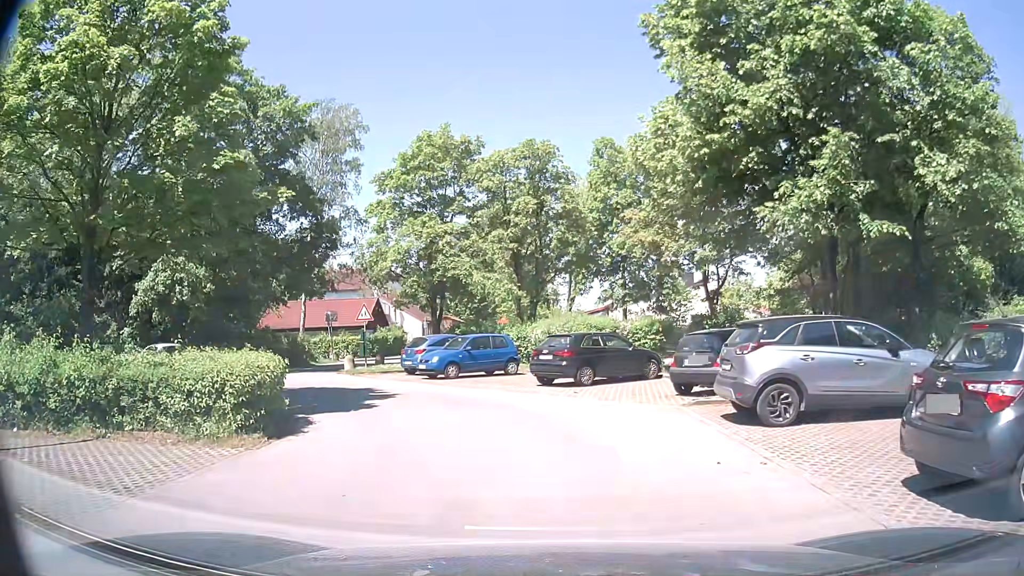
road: residential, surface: asphalt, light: Day
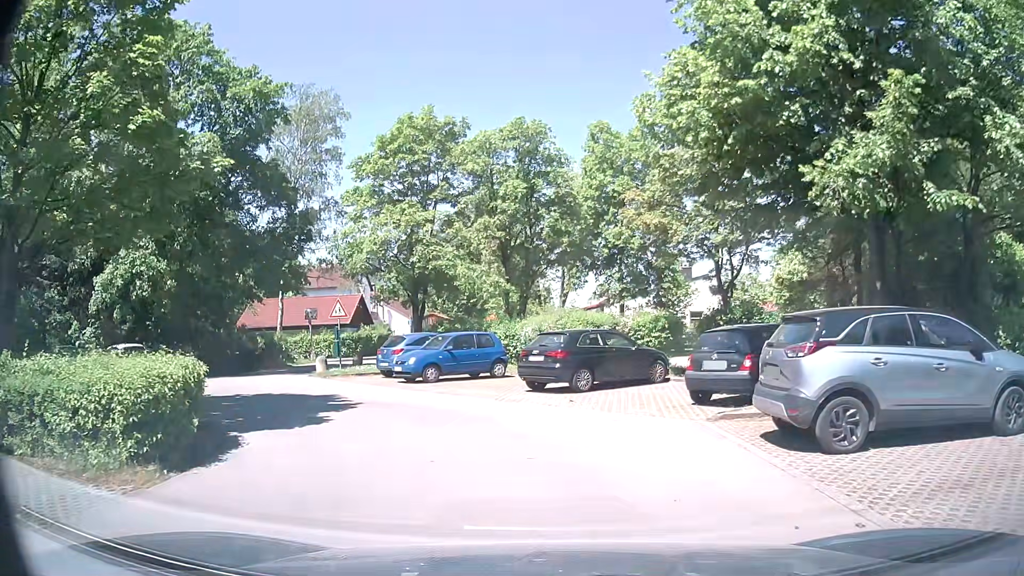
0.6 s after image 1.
(0.0, +2.5) m; +1°
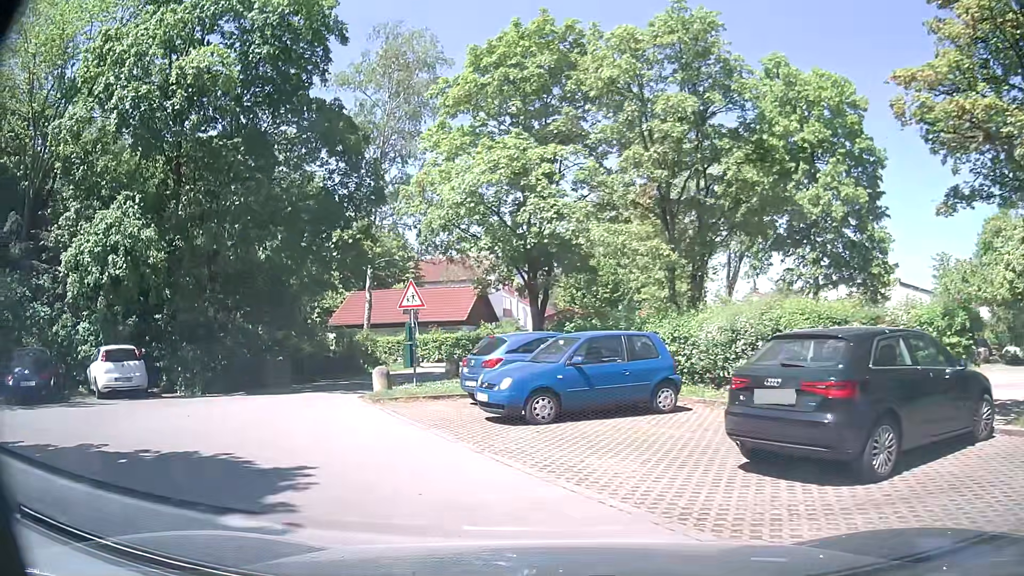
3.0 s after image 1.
(-0.5, +9.1) m; -11°
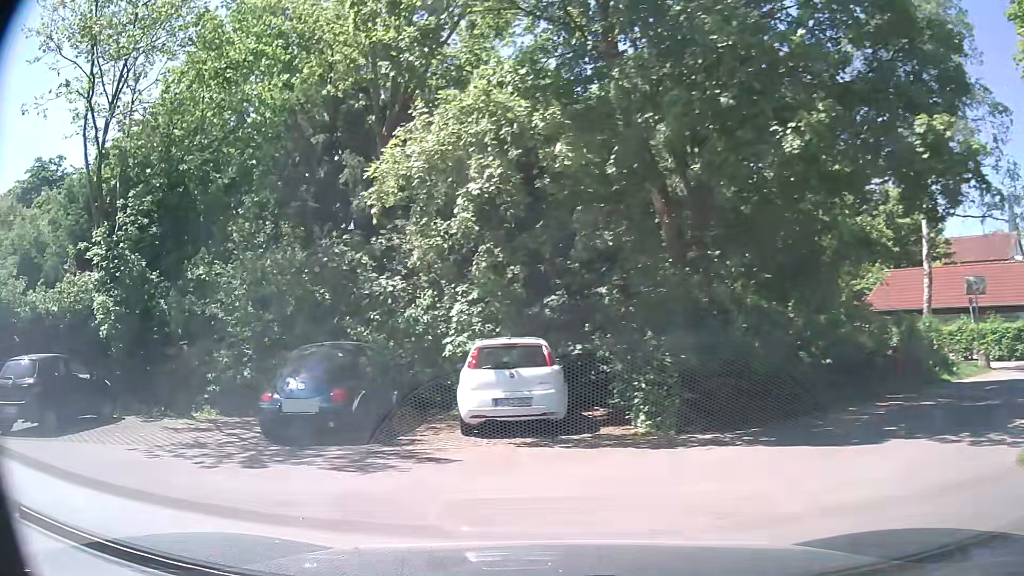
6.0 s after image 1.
(-2.9, +9.0) m; -42°
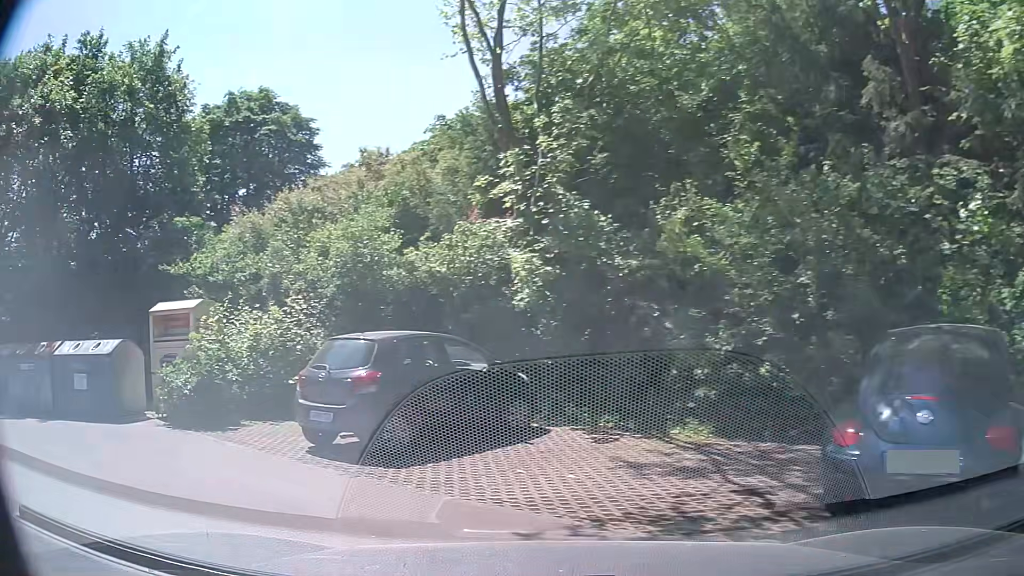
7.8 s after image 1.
(-1.8, +5.5) m; -36°
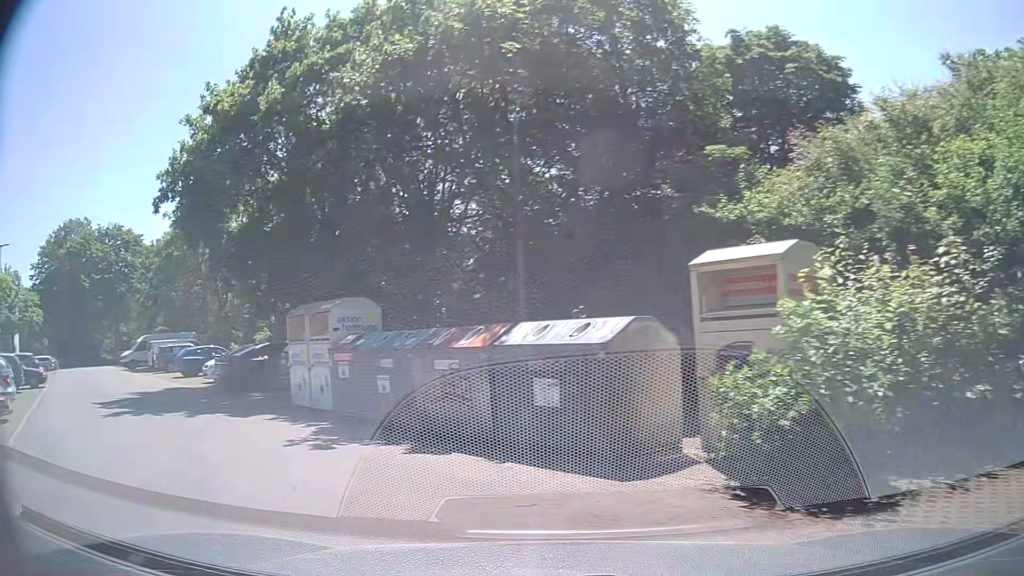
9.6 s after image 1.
(-2.7, +5.8) m; -46°
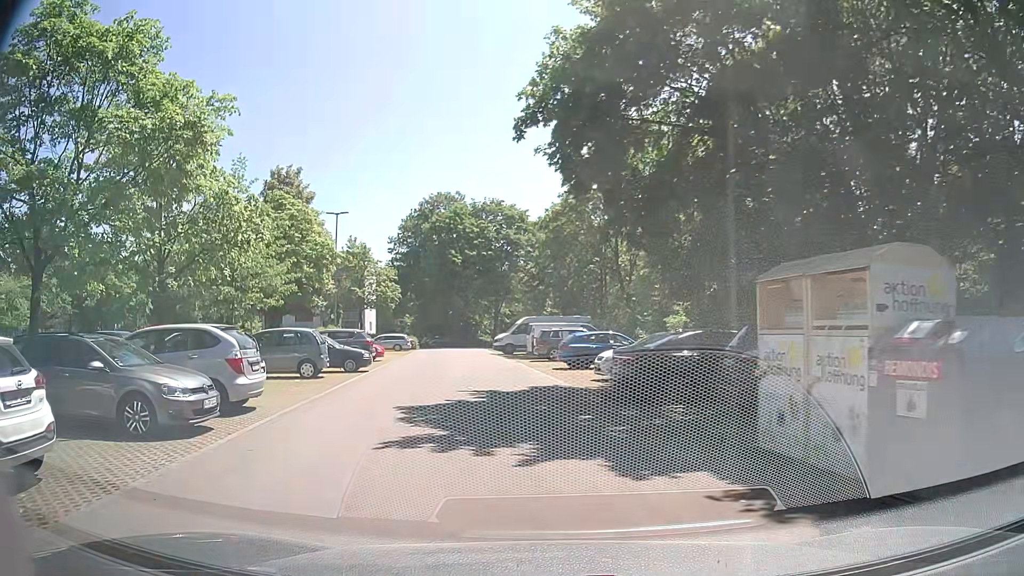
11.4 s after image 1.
(-2.5, +6.7) m; -37°
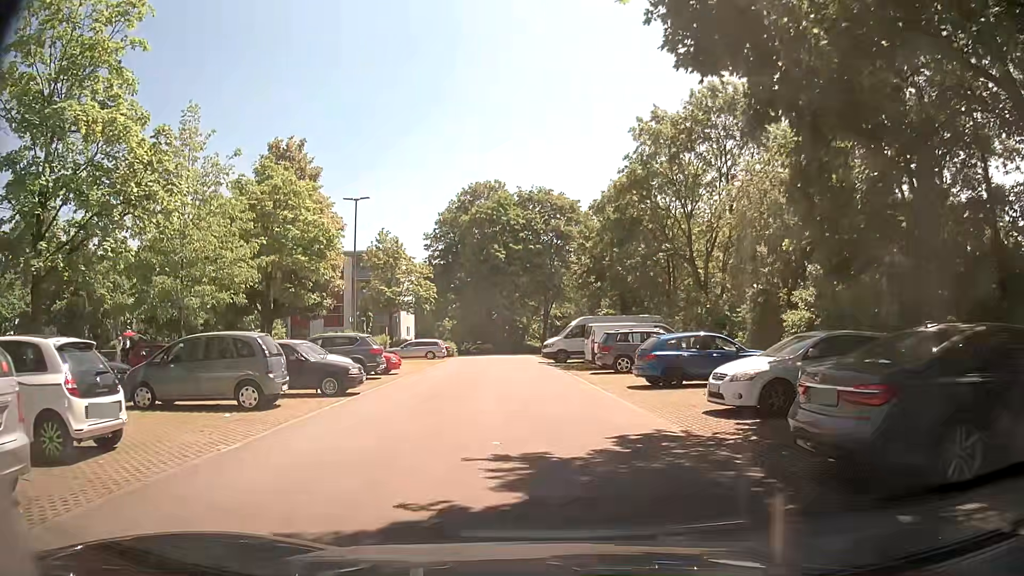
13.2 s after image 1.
(-0.5, +8.3) m; -5°
